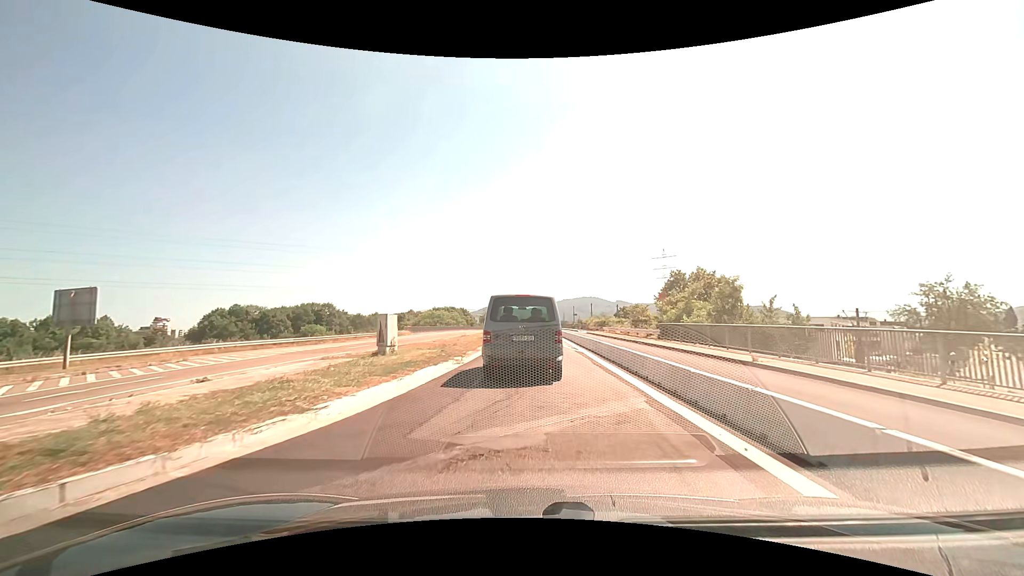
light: Day
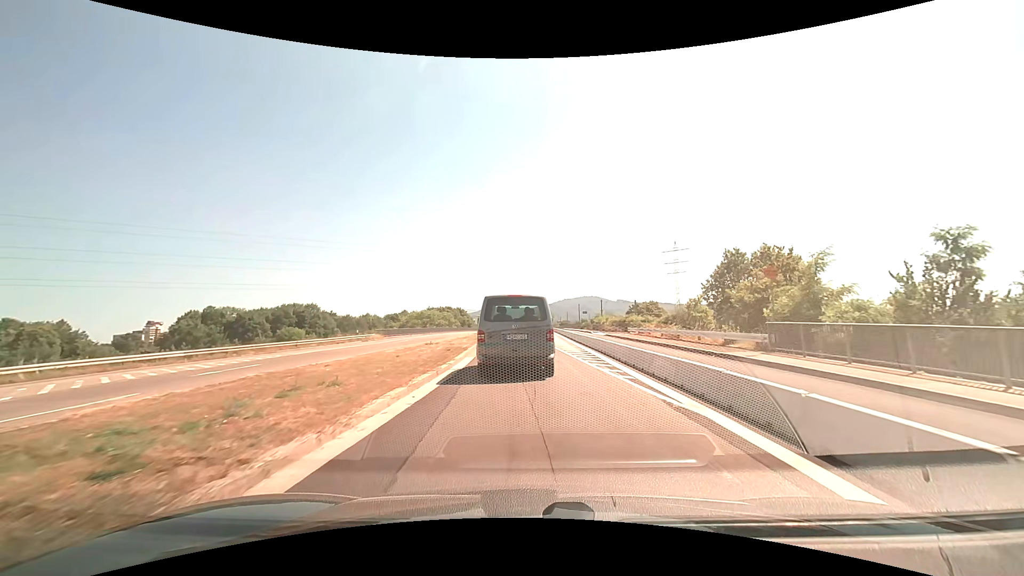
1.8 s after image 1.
(-0.2, +15.6) m; -1°
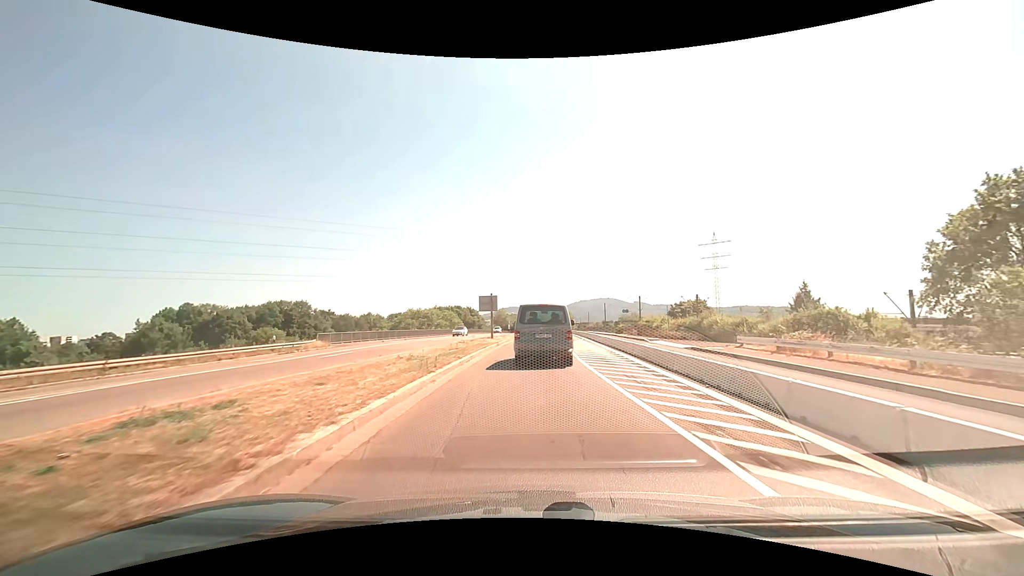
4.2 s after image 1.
(-0.2, +21.9) m; -1°
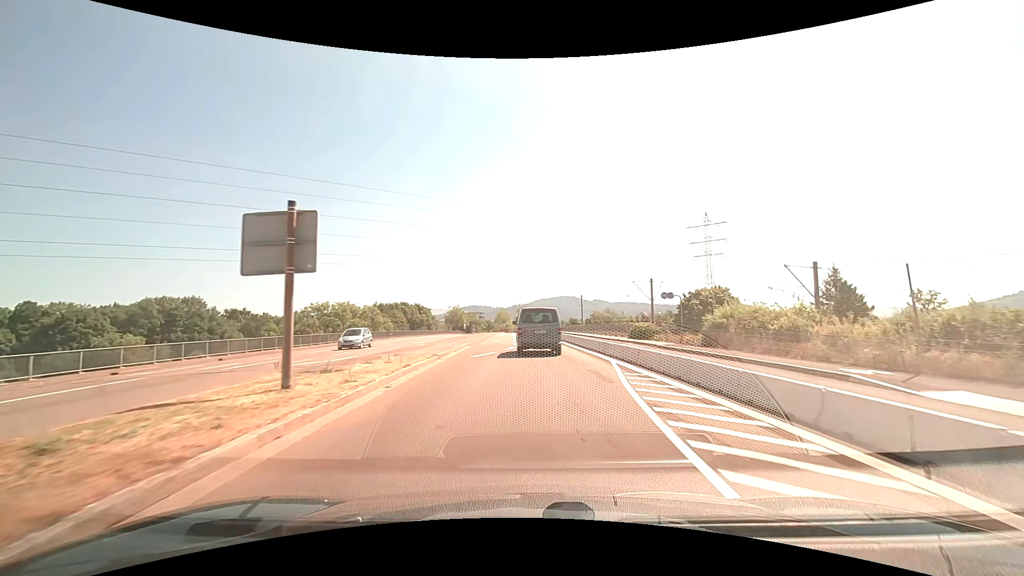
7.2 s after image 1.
(+0.7, +30.6) m; +4°
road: secondary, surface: asphalt
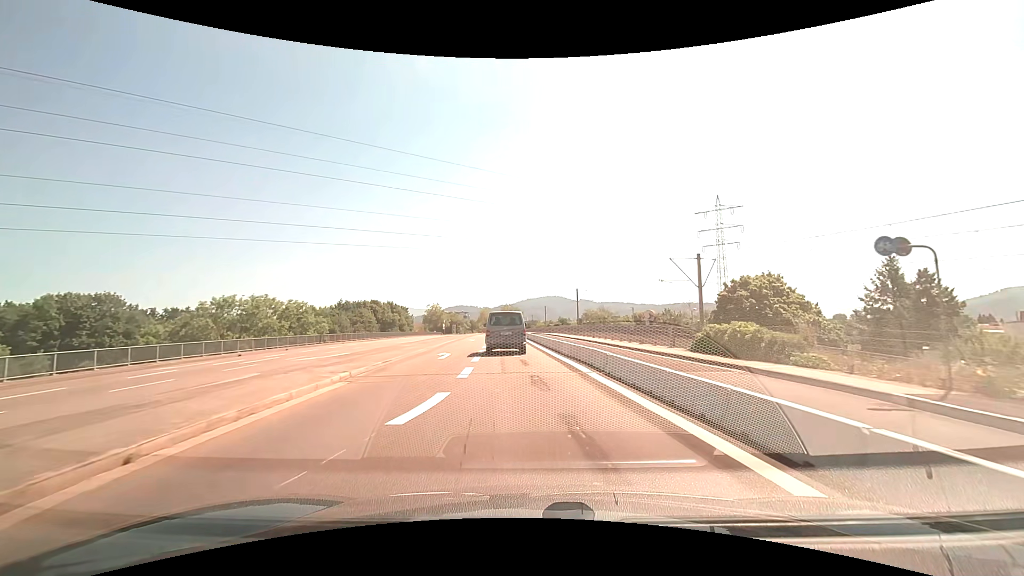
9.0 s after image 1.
(+0.5, +19.7) m; +2°
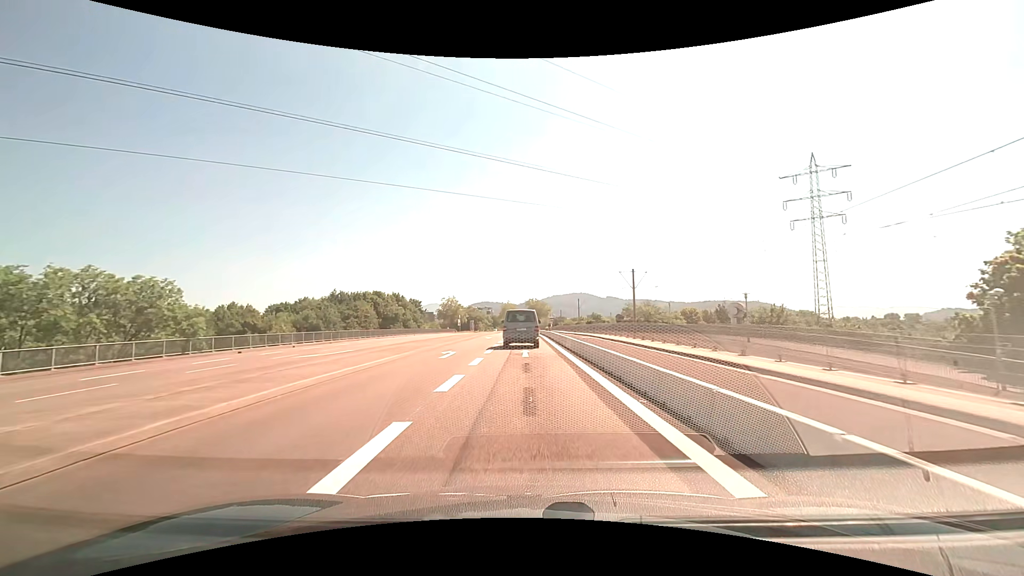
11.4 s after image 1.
(-0.8, +27.1) m; -3°
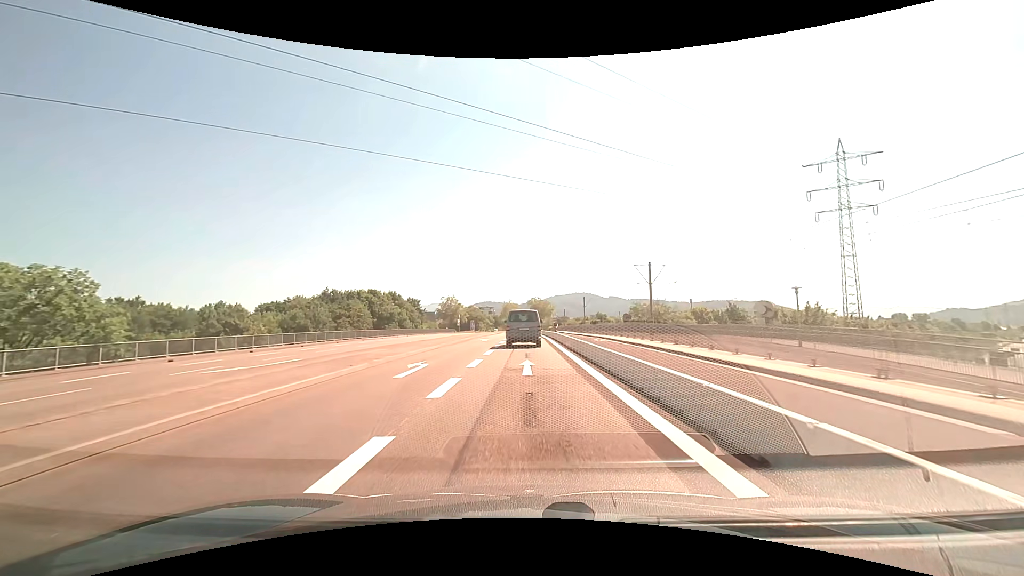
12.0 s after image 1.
(0.0, +6.9) m; 0°
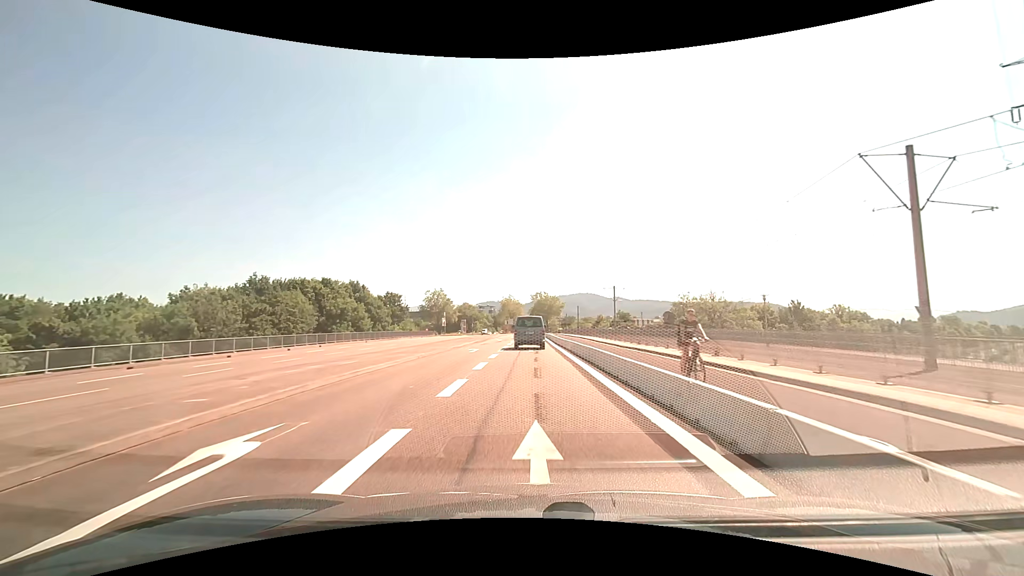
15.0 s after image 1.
(-0.3, +35.5) m; 0°
(0, +10) (0, +20) (0, +30) (0, +40) (0, +50) (0, +60) (0, +70) (0, +80) (0, +90) (0, +100) m
